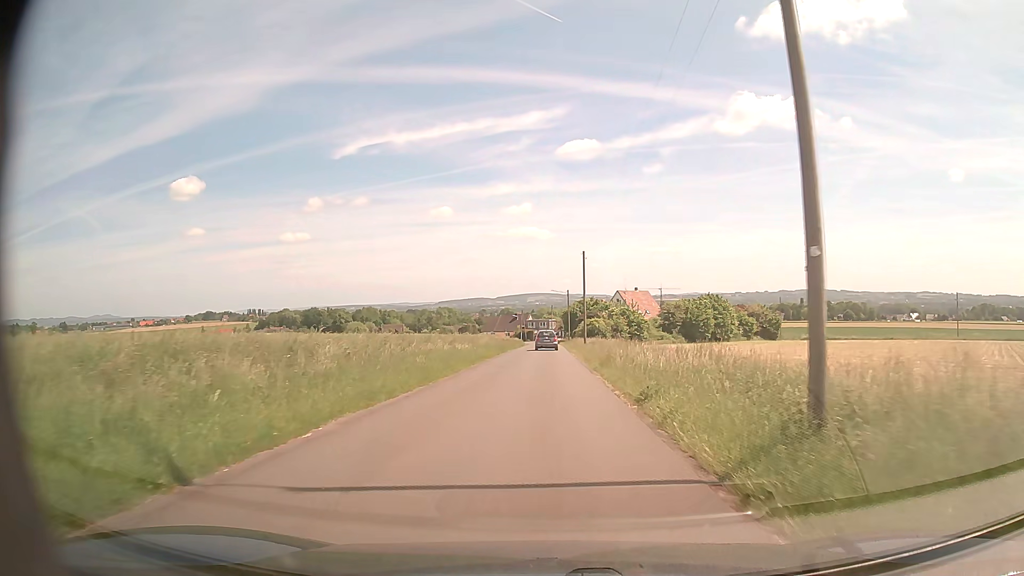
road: unclassified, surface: asphalt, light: Day
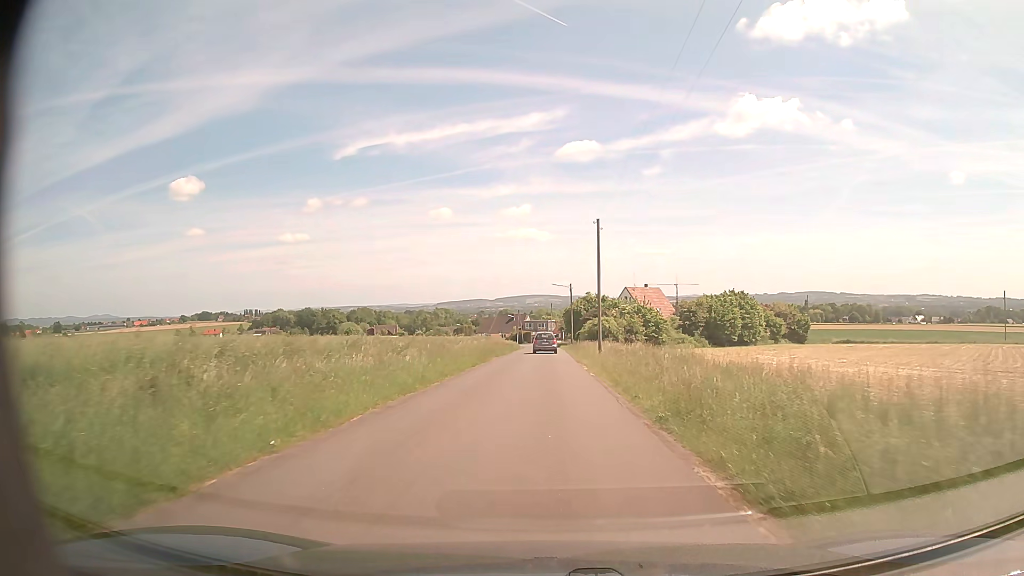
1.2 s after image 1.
(0.0, +15.0) m; 0°
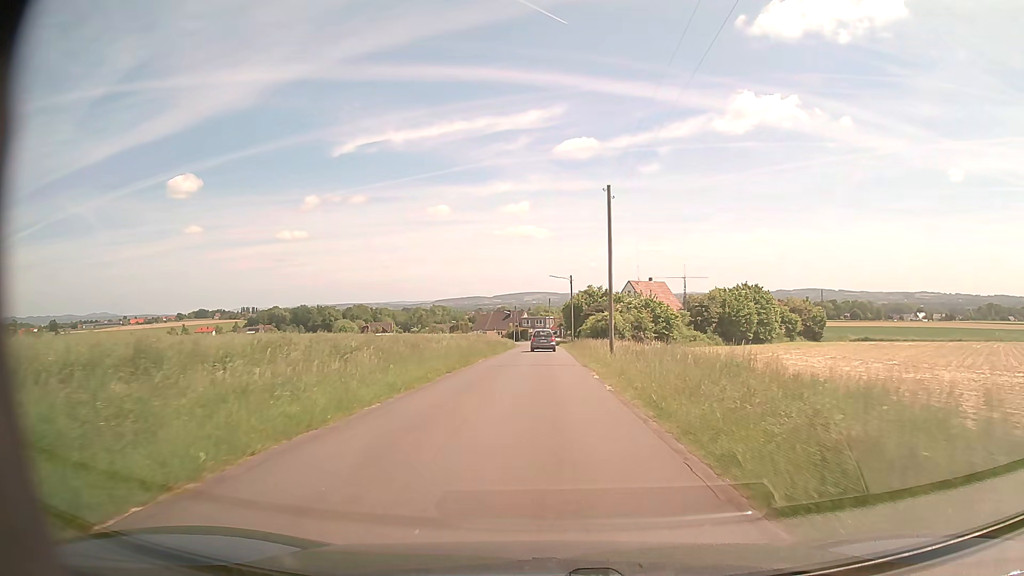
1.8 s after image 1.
(0.0, +7.4) m; 0°
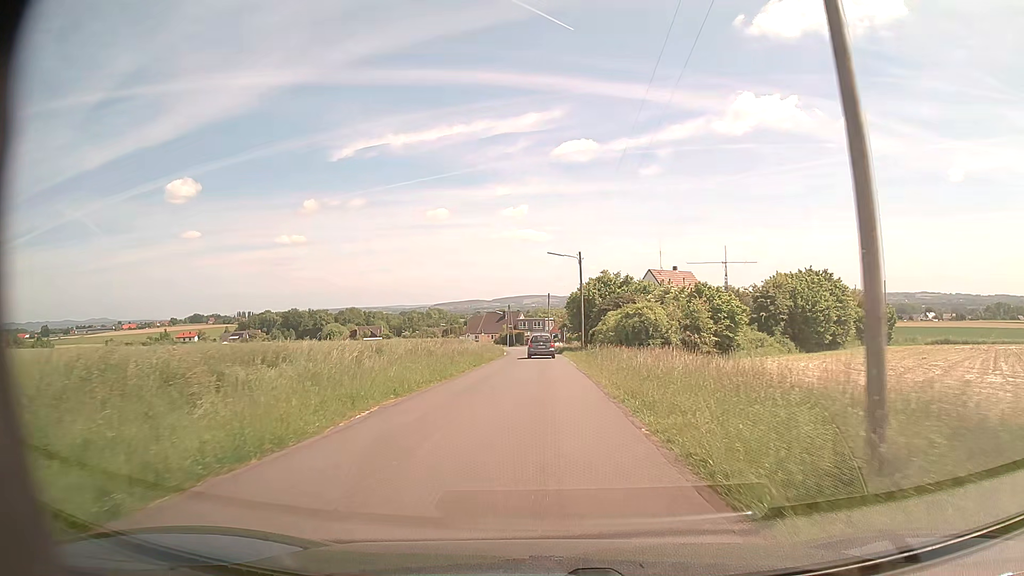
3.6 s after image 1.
(+0.1, +22.8) m; 0°
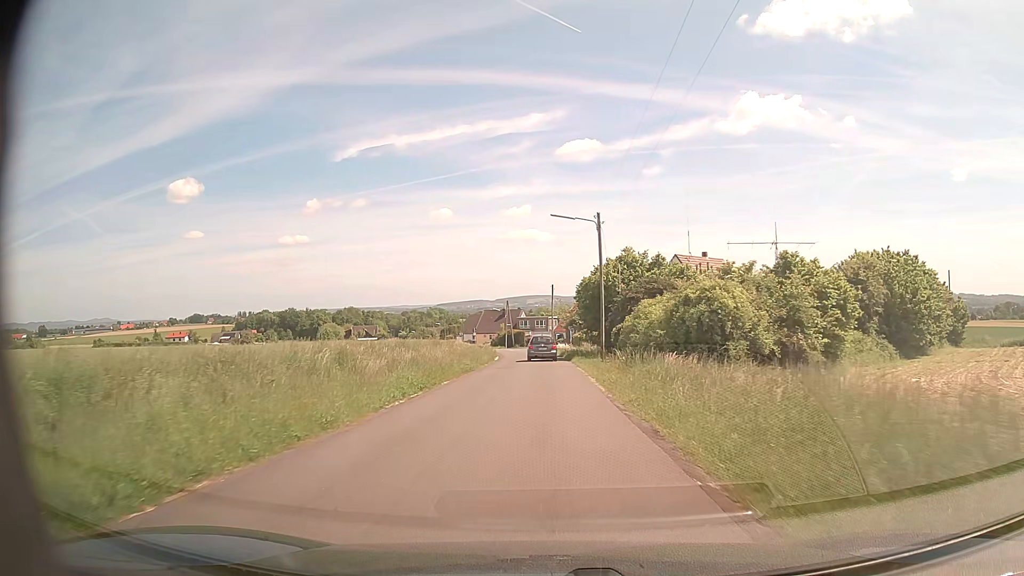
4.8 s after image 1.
(0.0, +15.7) m; 0°
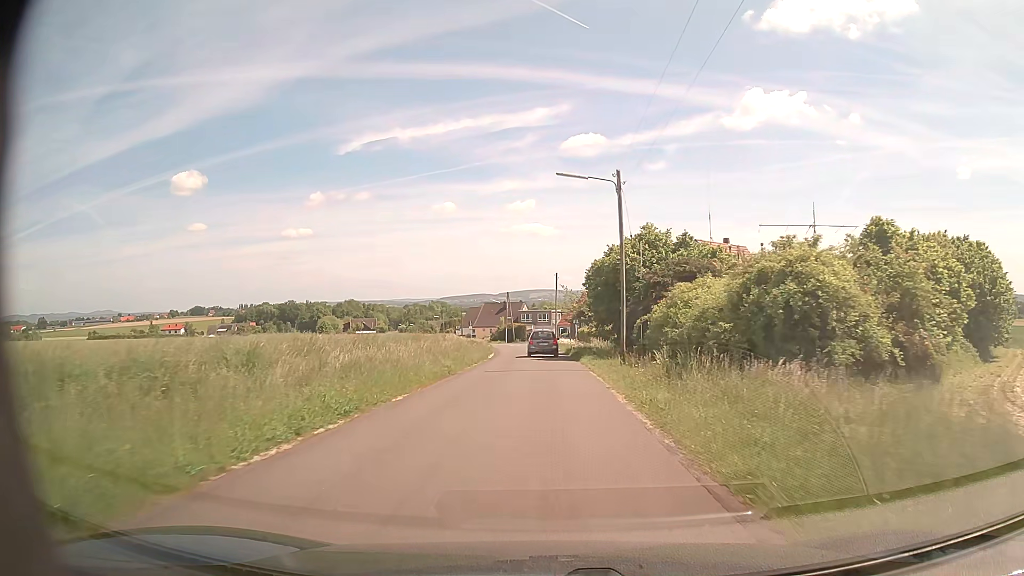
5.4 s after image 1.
(0.0, +7.9) m; 0°
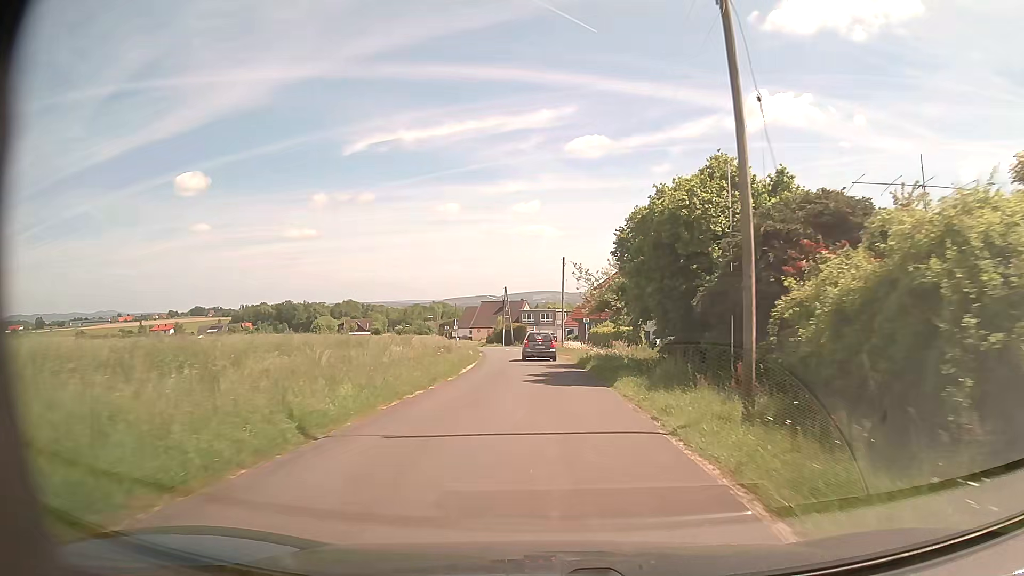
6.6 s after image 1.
(-0.1, +15.5) m; 0°
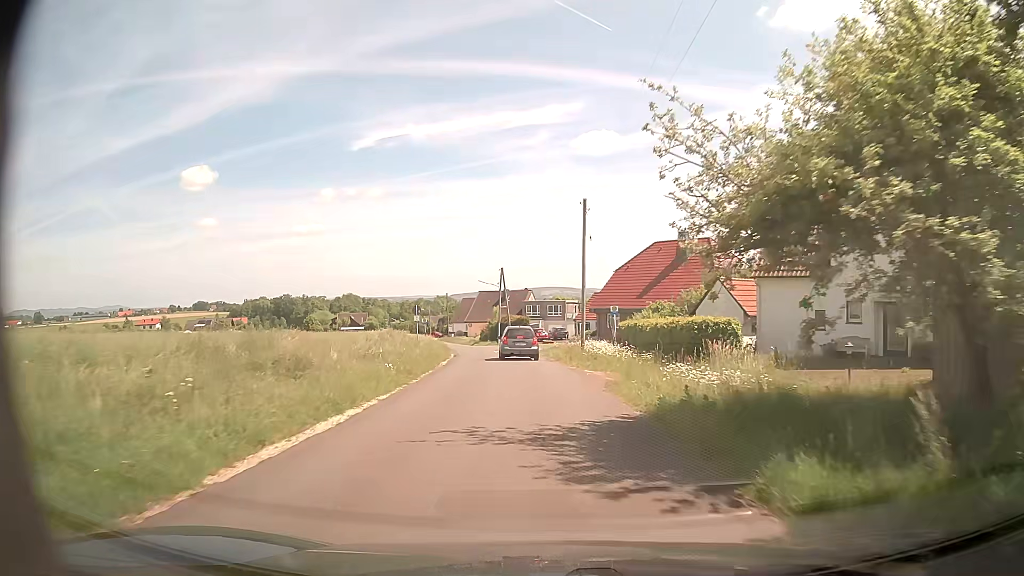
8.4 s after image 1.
(-0.1, +22.0) m; -1°
(0, +10) (0, +20) (-1, +30) (-2, +40) (-3, +50) (-5, +60) (-7, +69) (-9, +79) (-12, +89) (-14, +99) m
